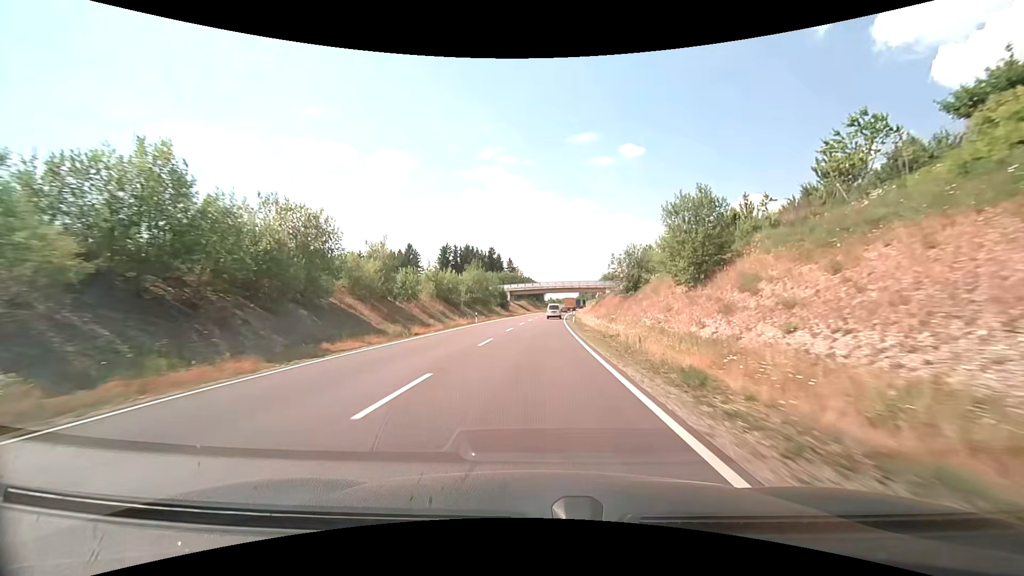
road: primary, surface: asphalt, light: Day
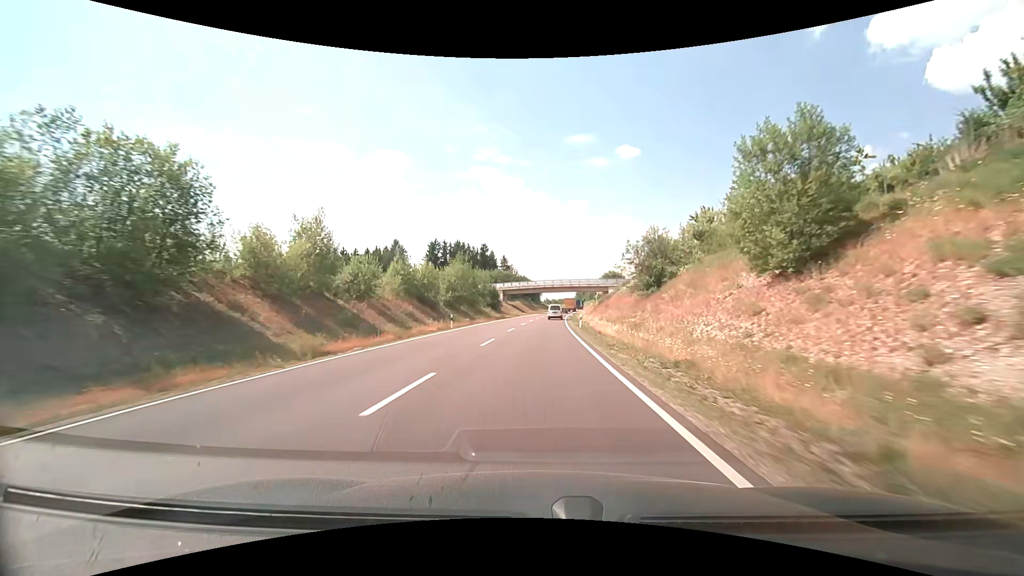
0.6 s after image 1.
(0.0, +11.8) m; 0°
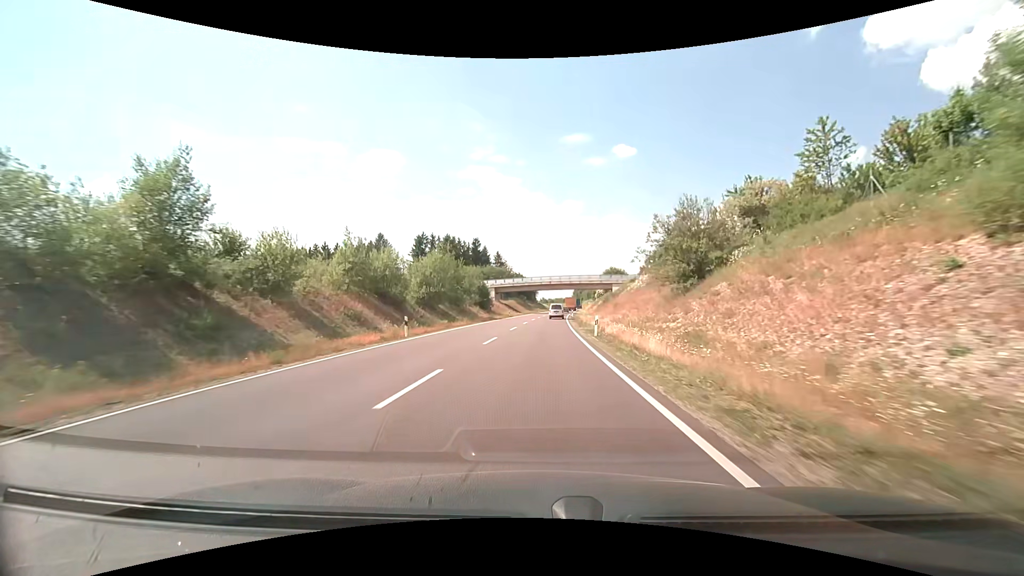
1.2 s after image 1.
(+0.1, +11.7) m; 0°
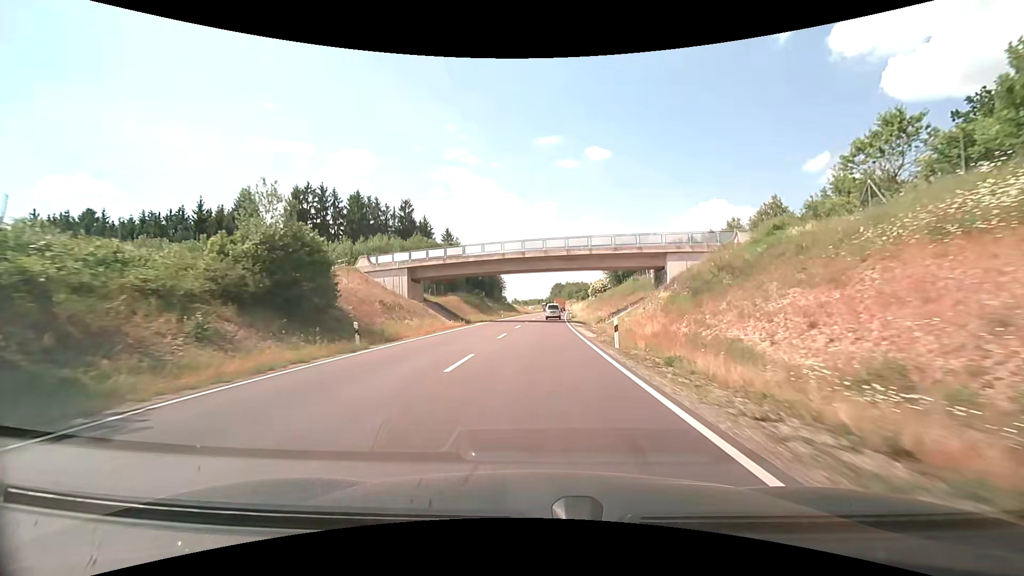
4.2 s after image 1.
(+1.5, +56.3) m; +3°
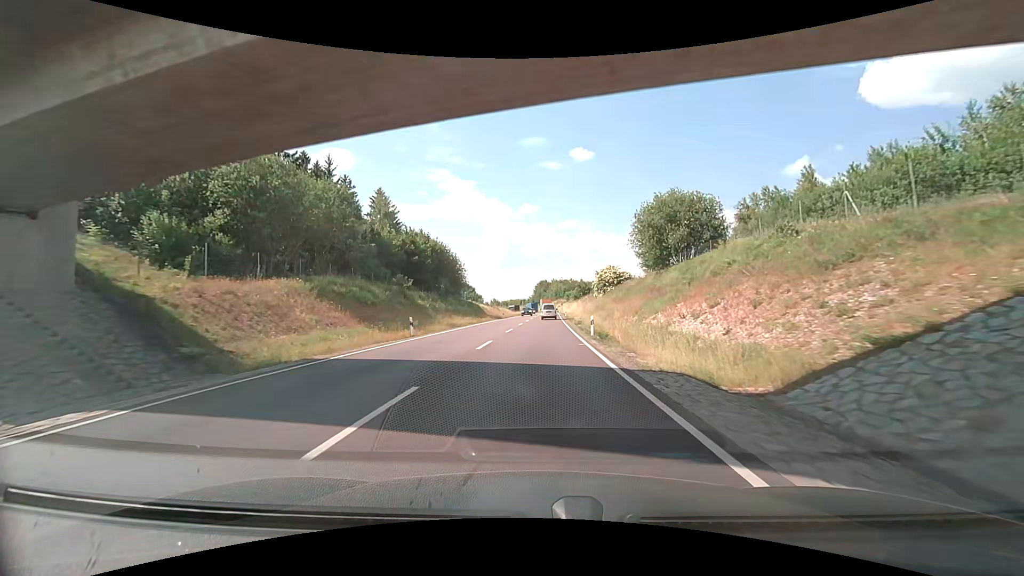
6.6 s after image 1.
(+0.8, +42.3) m; +2°
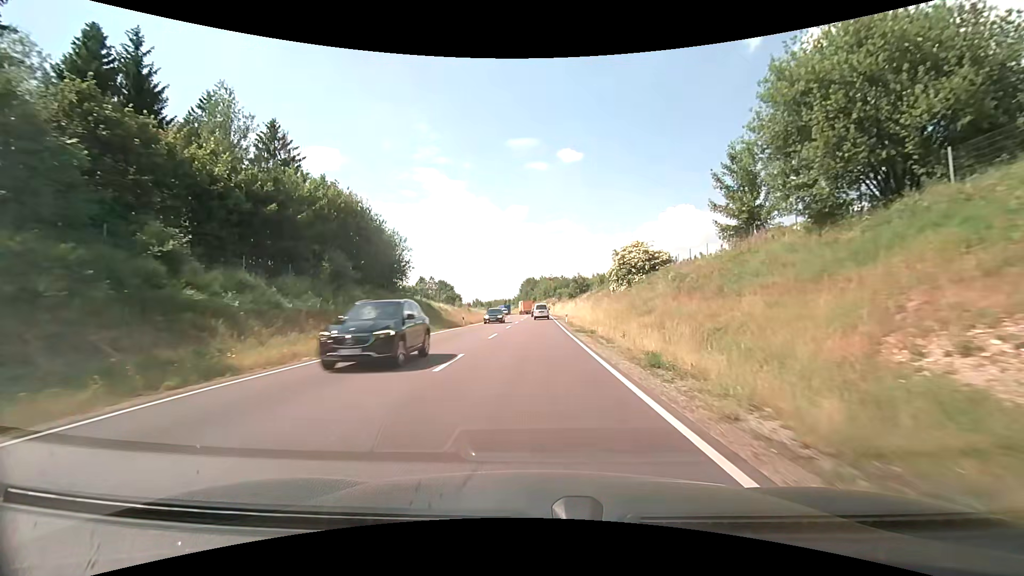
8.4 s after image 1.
(+0.2, +30.0) m; +1°
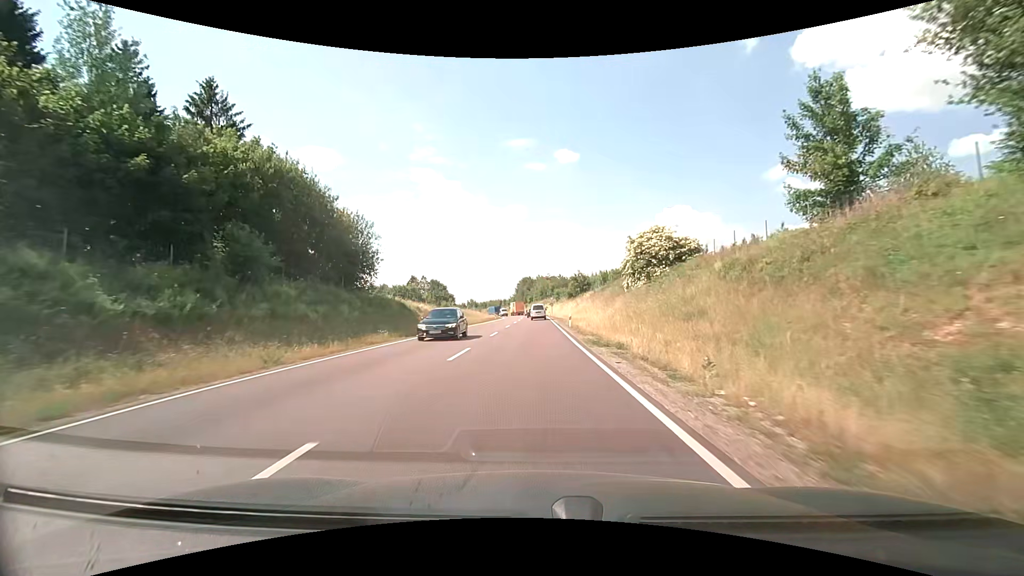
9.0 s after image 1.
(0.0, +9.6) m; +1°
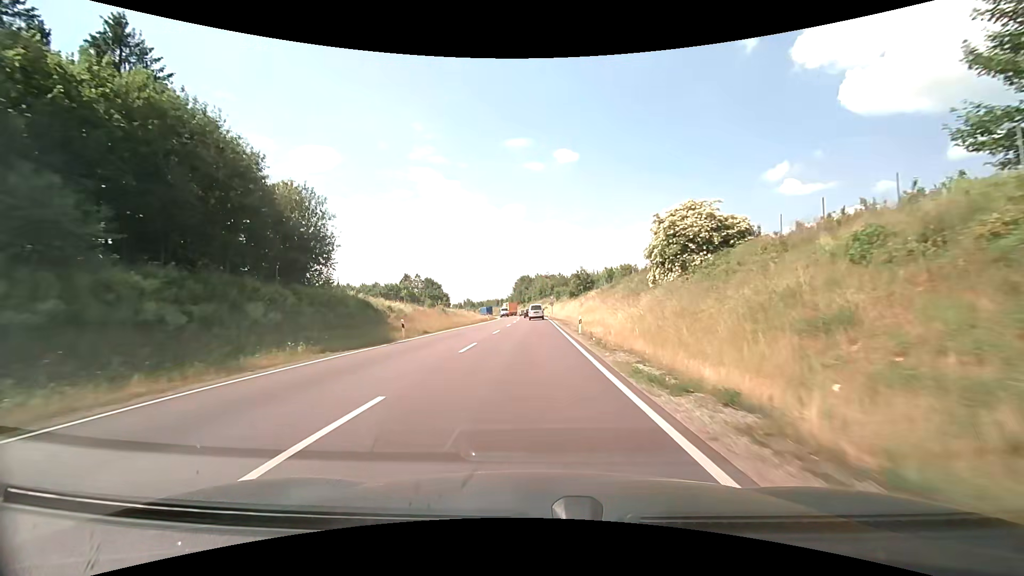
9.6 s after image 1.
(0.0, +9.5) m; 0°
(0, +10) (0, +20) (0, +30) (0, +40) (0, +50) (0, +60) (-1, +70) (-1, +80) (-1, +90) (-2, +100) m
